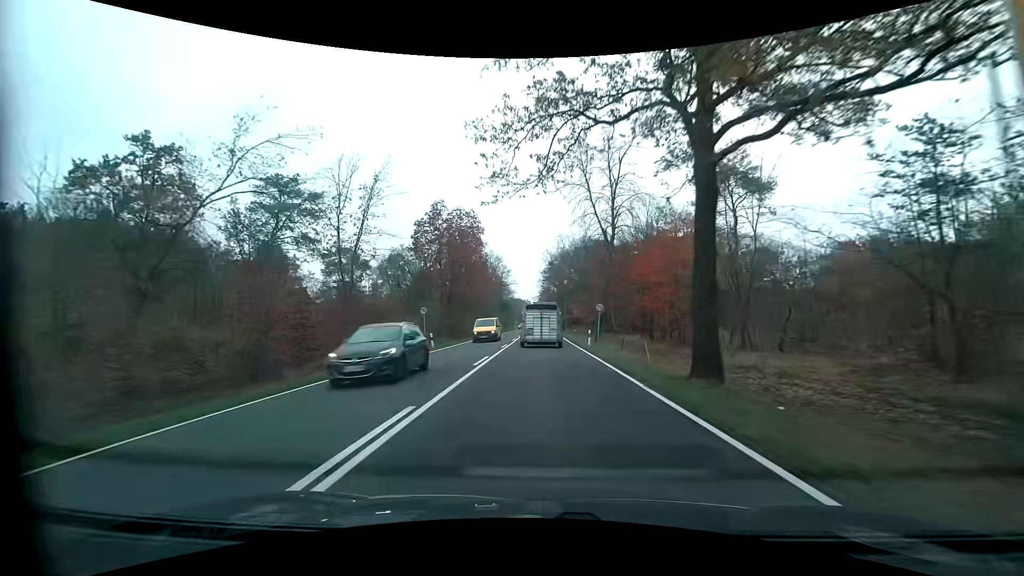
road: primary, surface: asphalt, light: Day
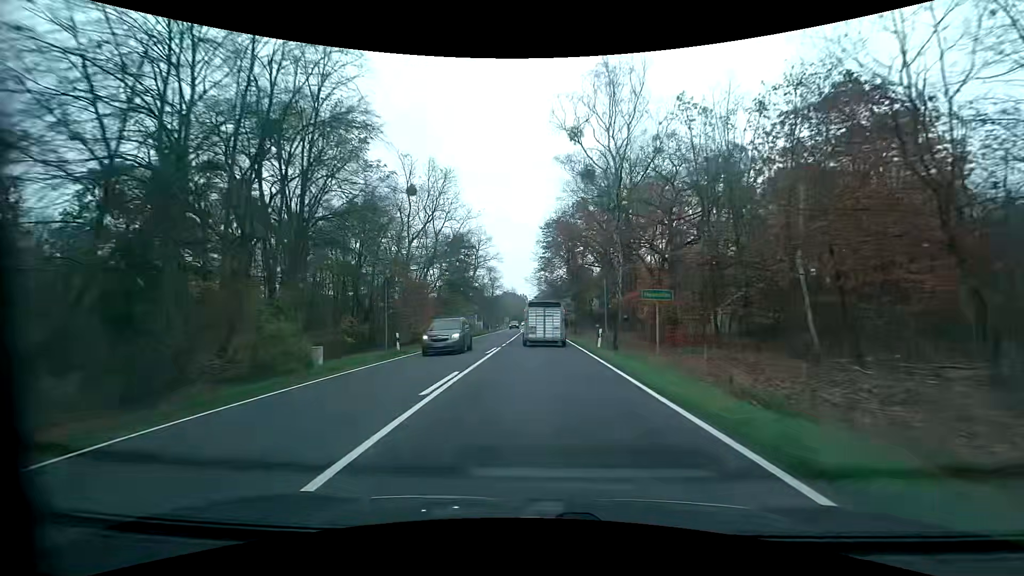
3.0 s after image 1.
(+0.2, +54.5) m; 0°
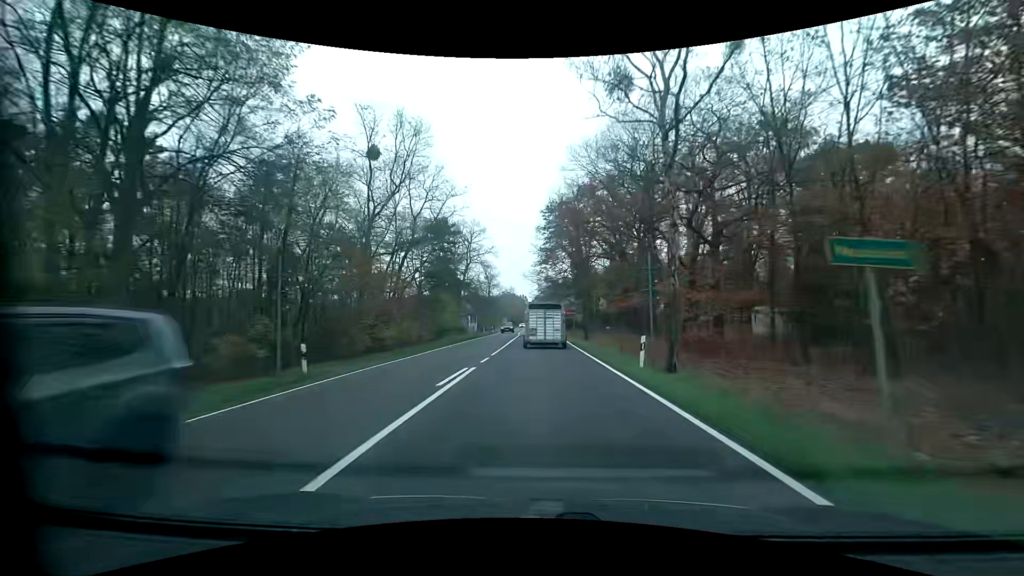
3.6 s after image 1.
(0.0, +10.3) m; 0°
(0, +10) (0, +20) (0, +30) (0, +40) (0, +50) (0, +60) (0, +70) (0, +80) (0, +90) (0, +100) m
